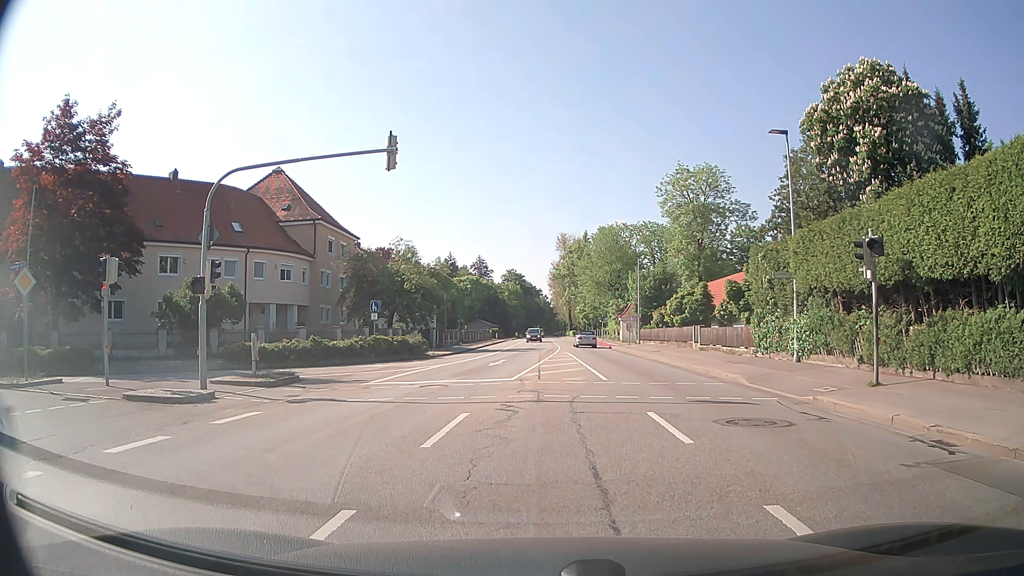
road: secondary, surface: asphalt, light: Day
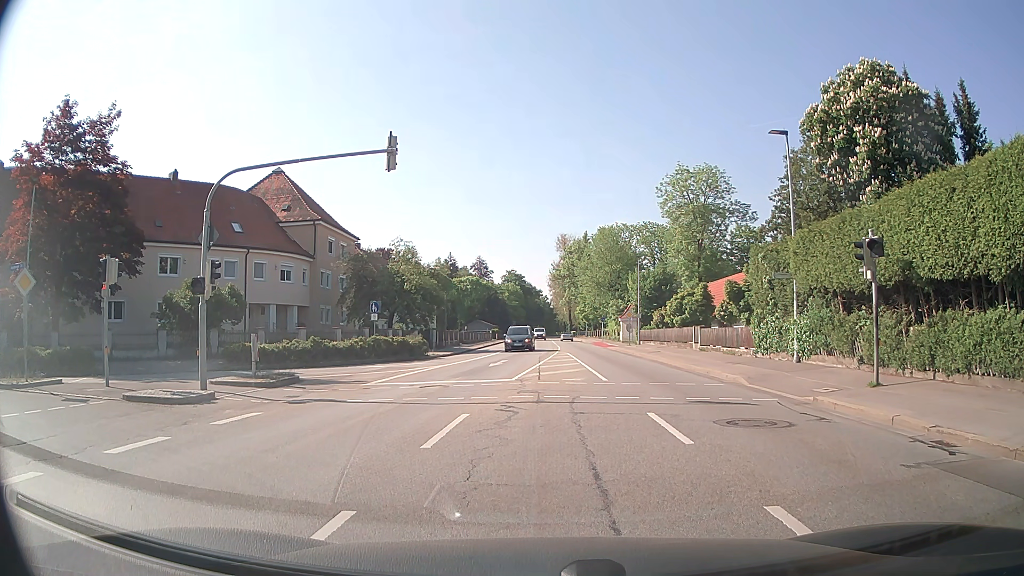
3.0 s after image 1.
(0.0, 0.0) m; 0°
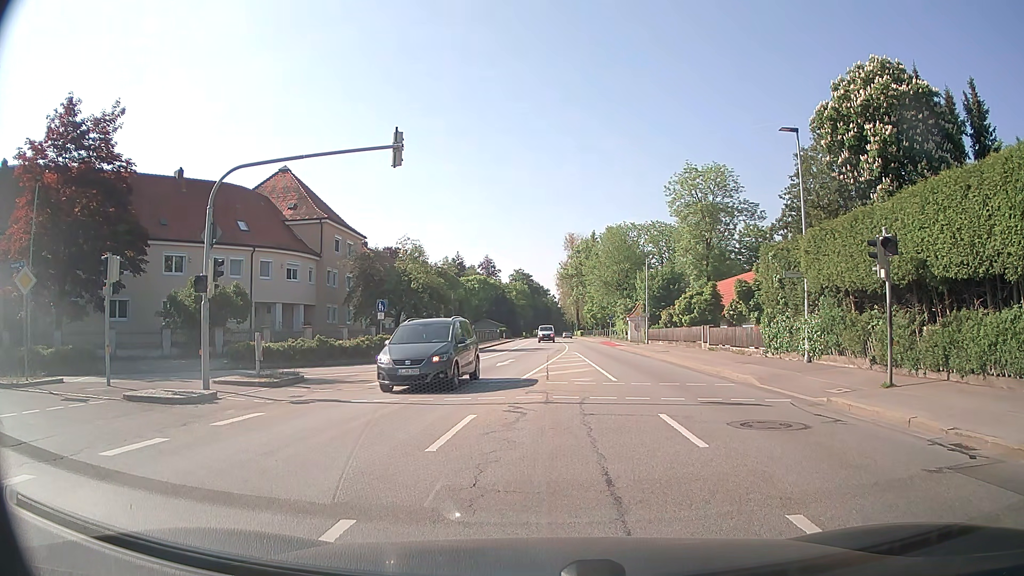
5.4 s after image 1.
(0.0, +0.3) m; 0°
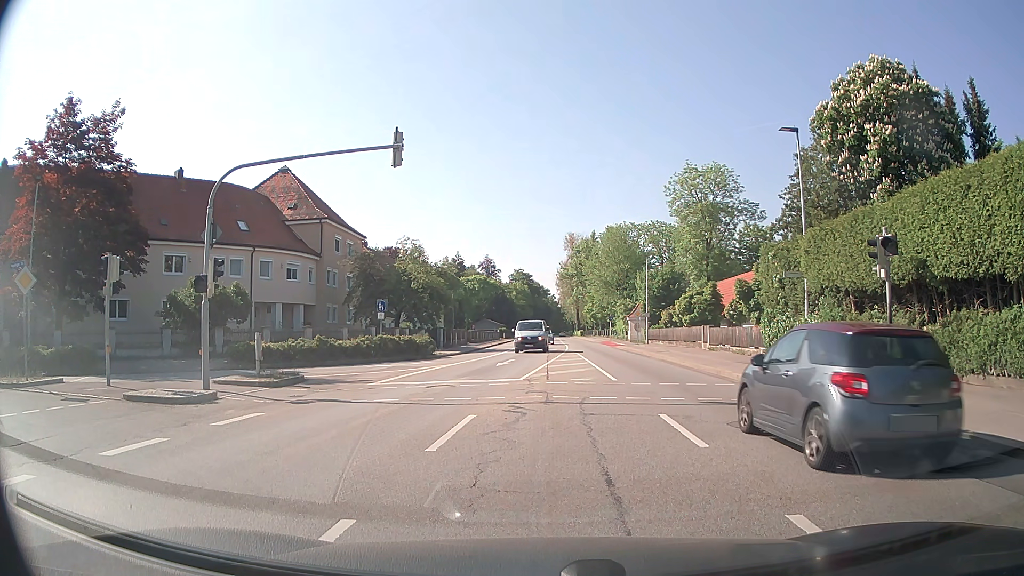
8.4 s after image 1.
(0.0, 0.0) m; 0°
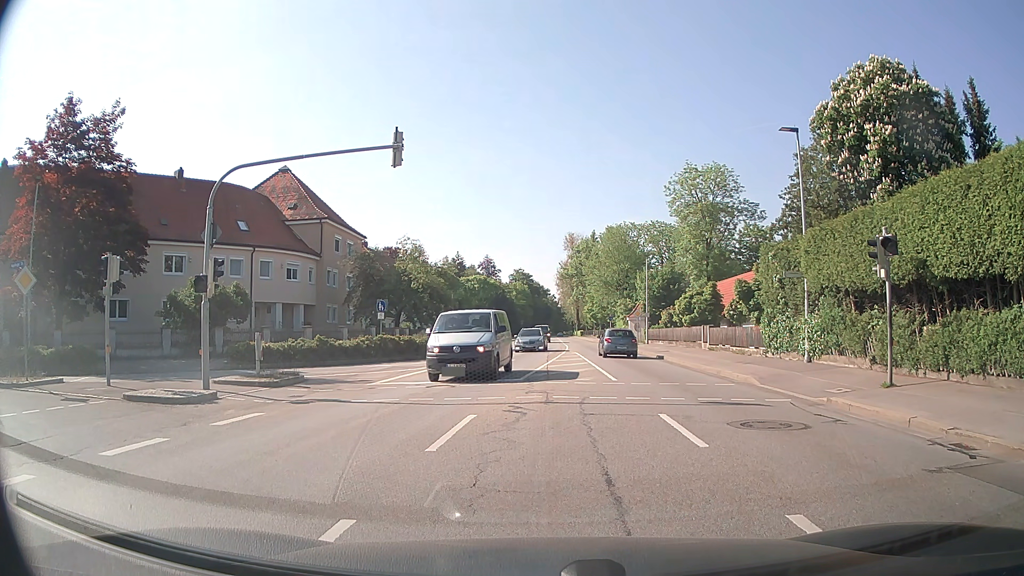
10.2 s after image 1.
(0.0, 0.0) m; 0°
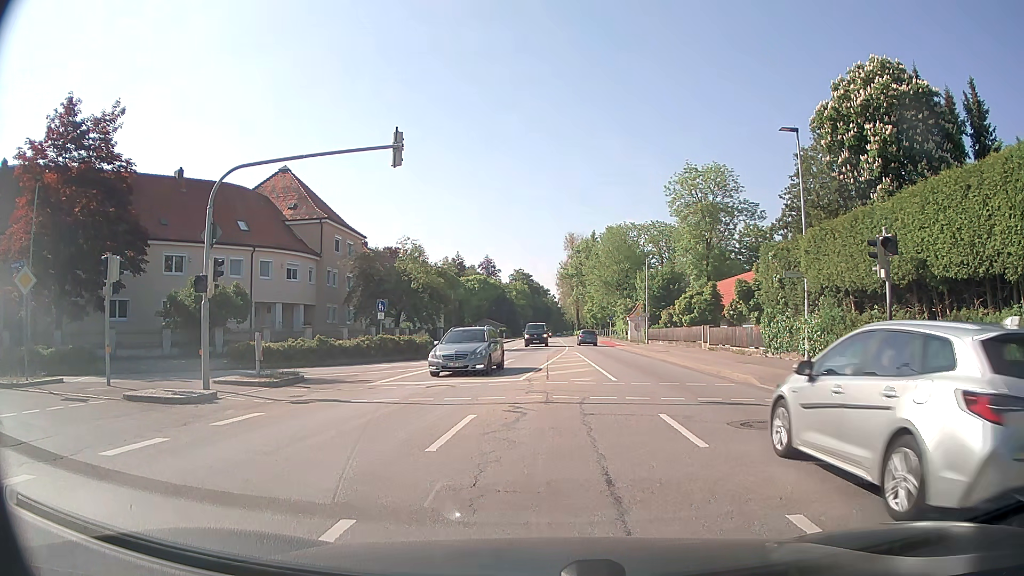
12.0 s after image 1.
(0.0, 0.0) m; 0°
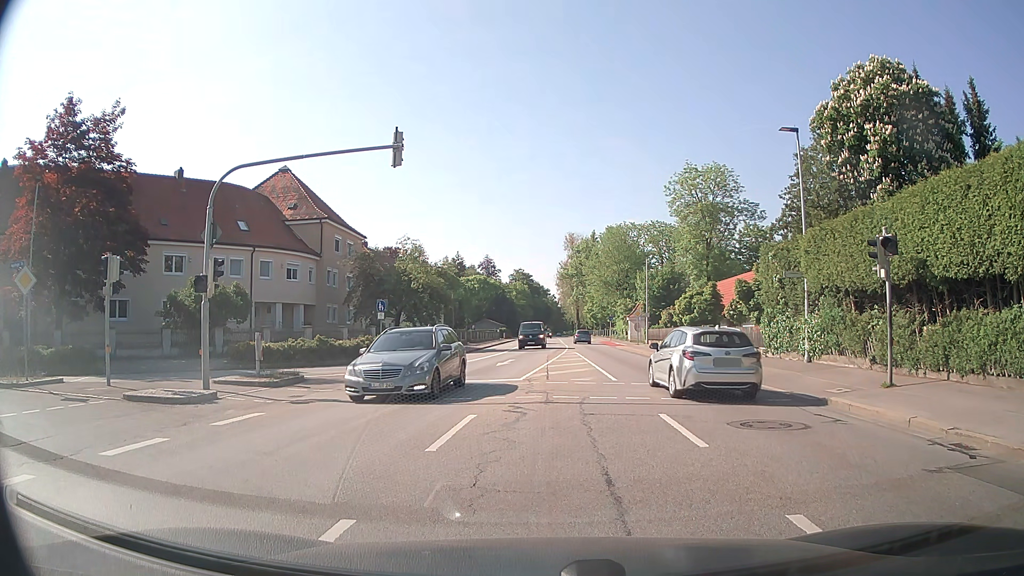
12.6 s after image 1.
(0.0, 0.0) m; 0°
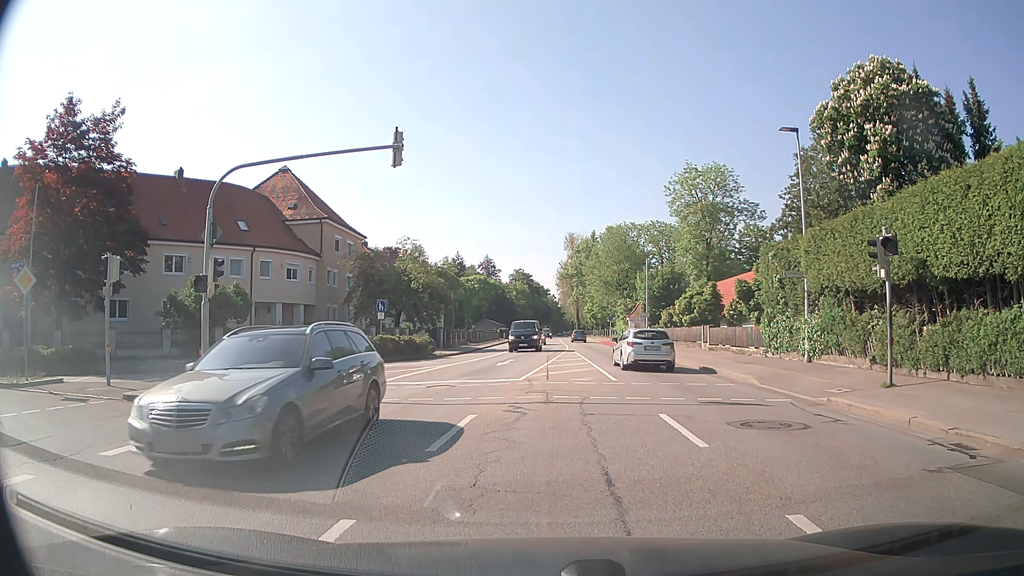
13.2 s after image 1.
(0.0, 0.0) m; 0°
(-5, +8) (-15, +11) (-25, +10) (-34, +8) (-44, +7) (-54, +6) (-64, +6) (-74, +5) (-84, +5) (-94, +6) m
